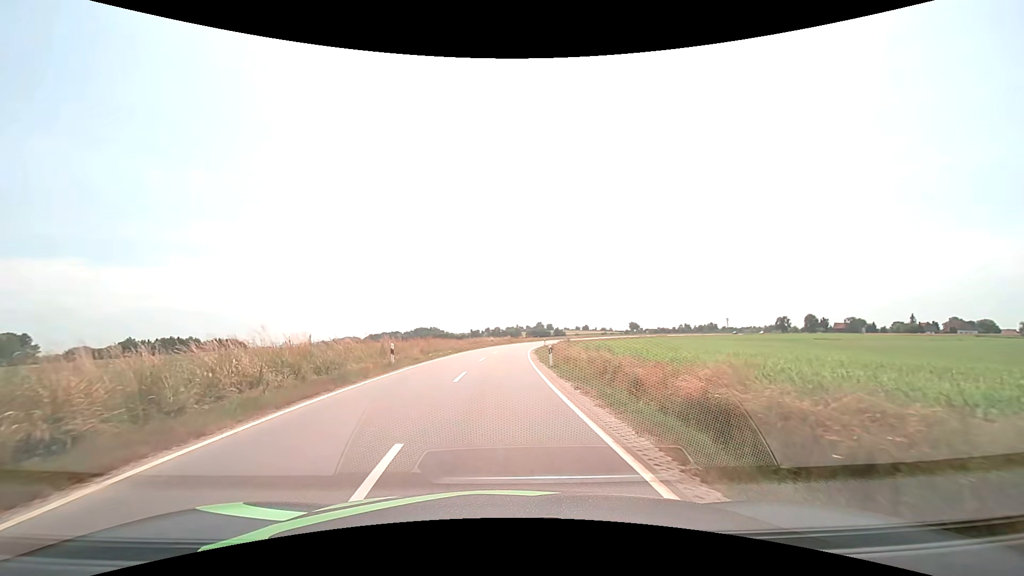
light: Day
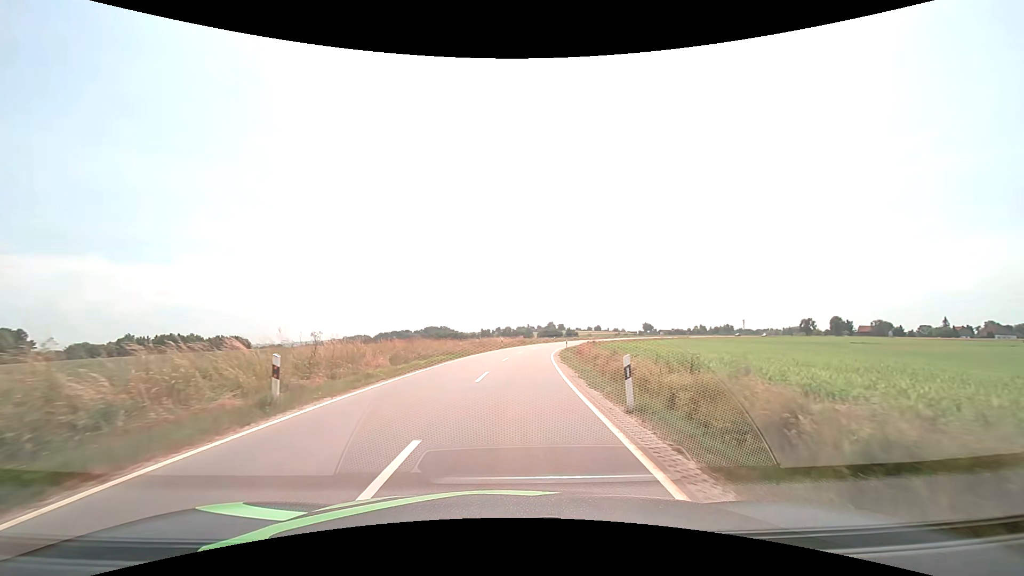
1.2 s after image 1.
(-0.2, +12.4) m; -1°
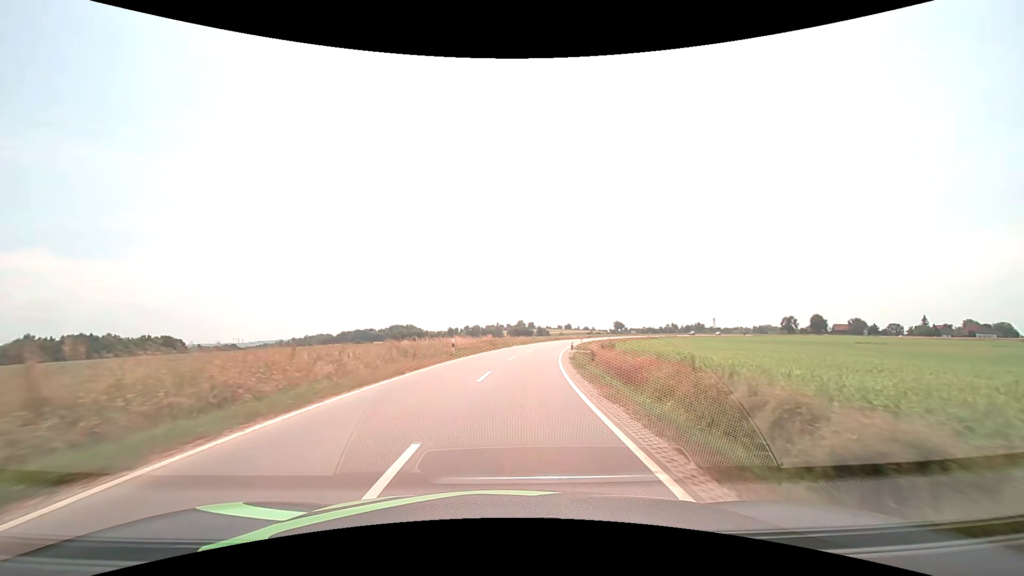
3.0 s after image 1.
(+0.7, +25.0) m; +3°
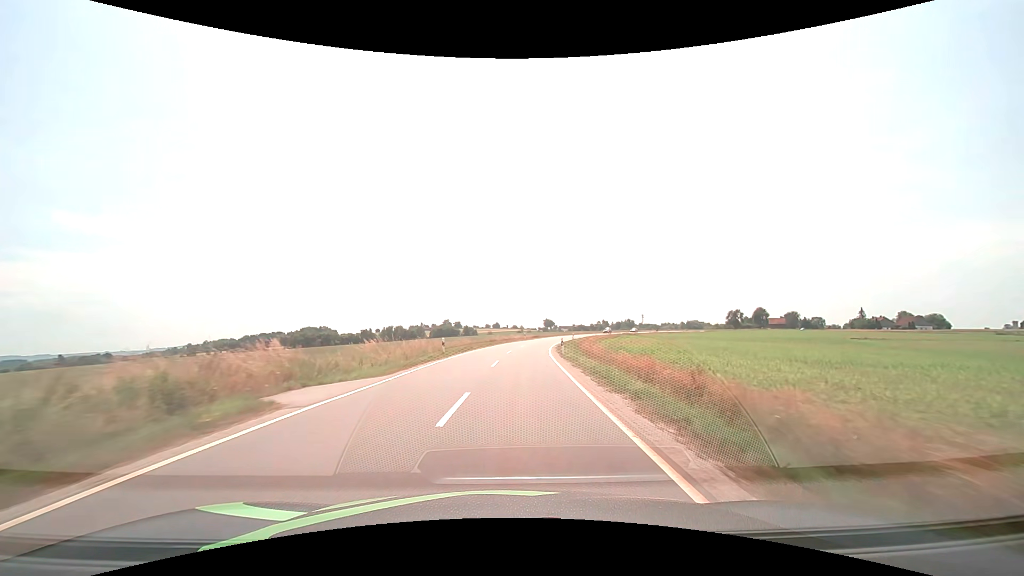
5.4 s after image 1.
(+3.2, +44.1) m; +8°
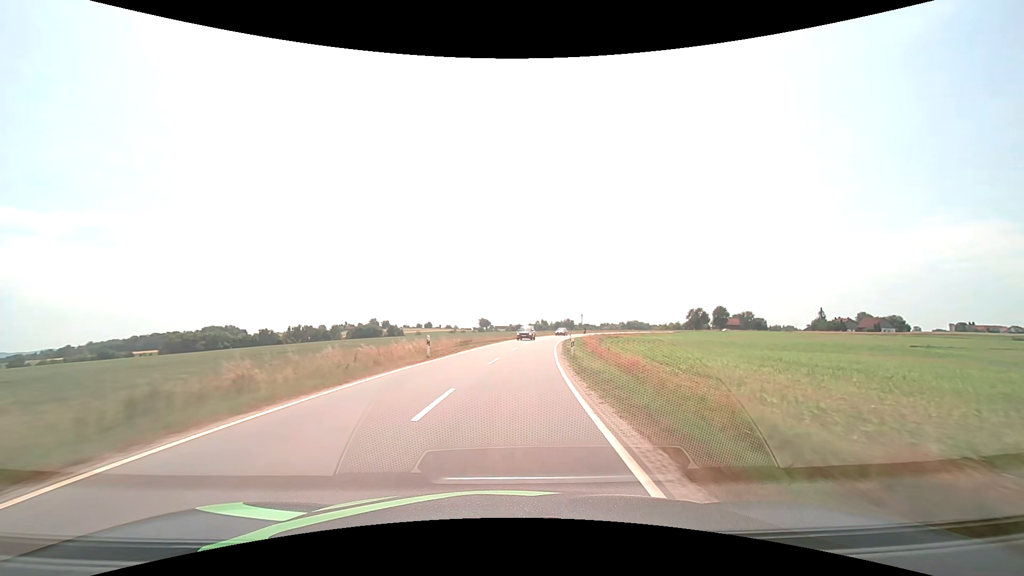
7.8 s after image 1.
(+3.1, +48.1) m; +7°
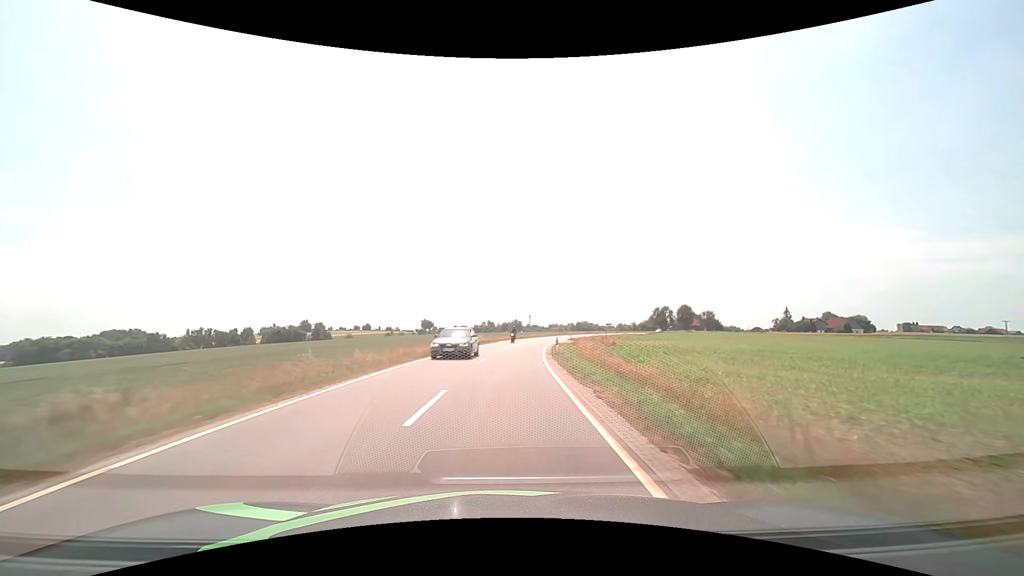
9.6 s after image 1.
(+2.3, +36.8) m; +6°
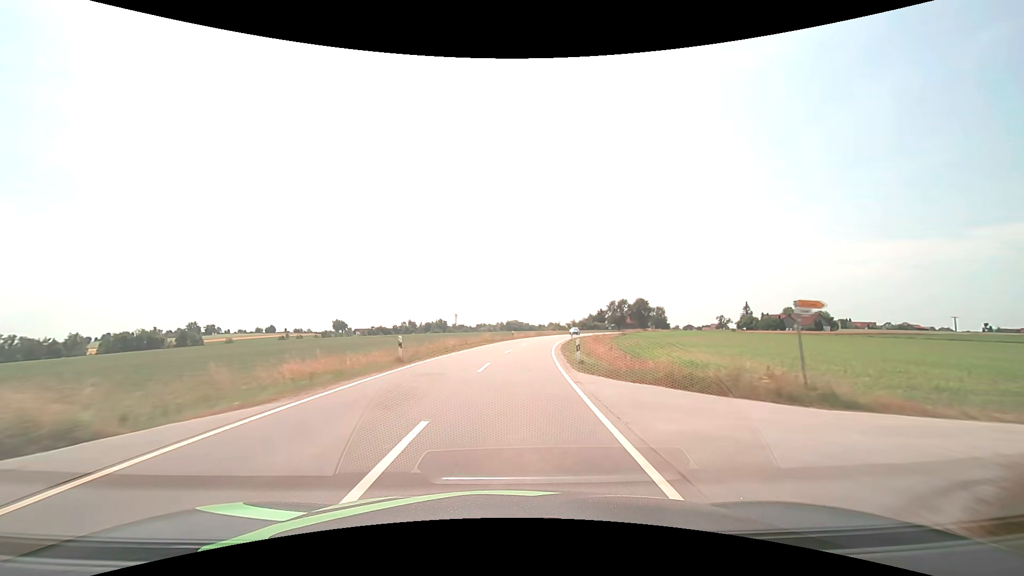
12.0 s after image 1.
(+3.2, +52.1) m; +8°
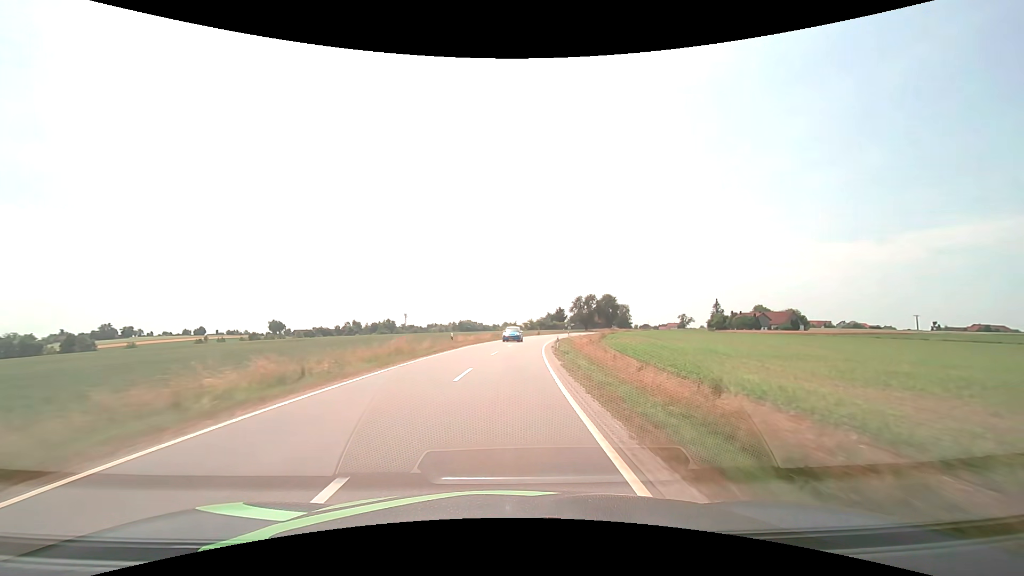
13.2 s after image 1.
(+1.3, +27.0) m; +5°
(0, +10) (+1, +20) (+1, +30) (+2, +40) (+3, +50) (+4, +60) (+6, +70) (+8, +79) (+10, +89) (+13, +99) m
